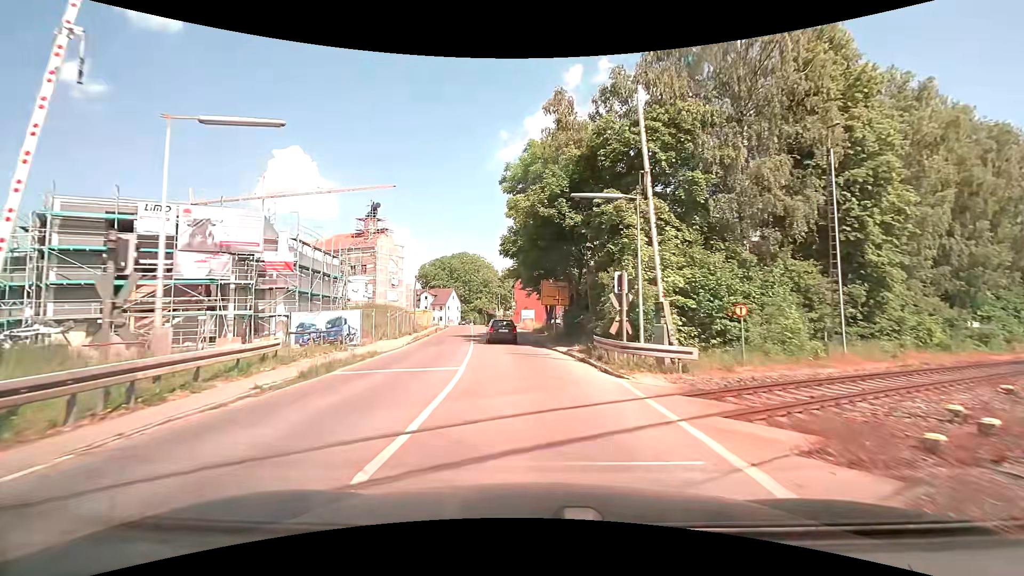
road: tertiary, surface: asphalt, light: Day
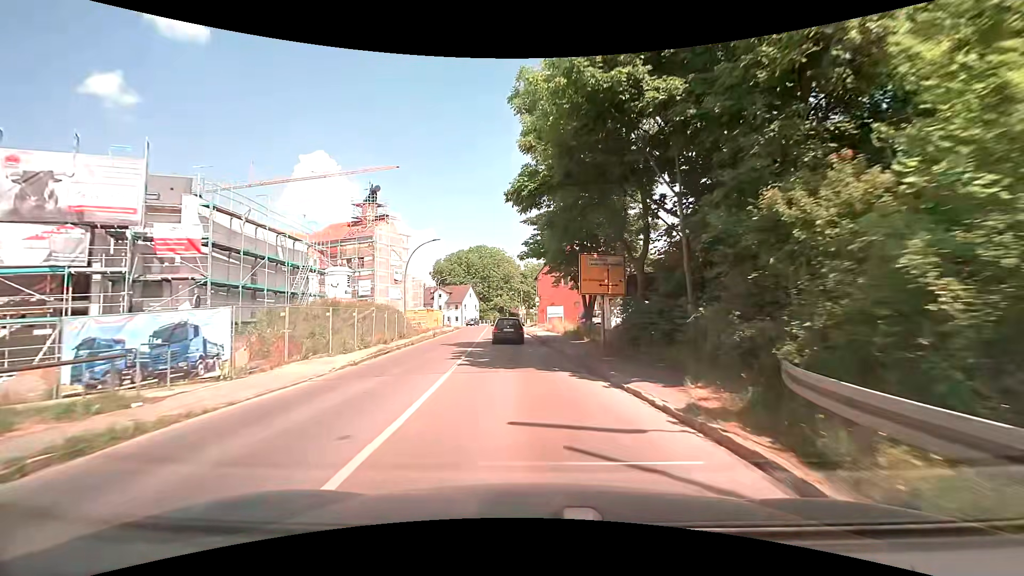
(-0.4, +13.4) m; -3°
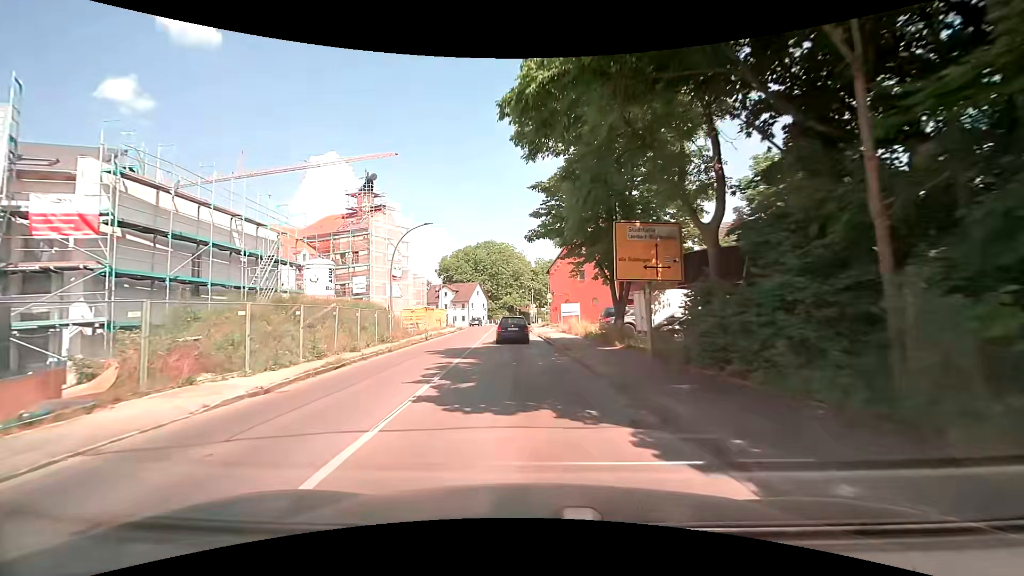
(-0.1, +6.8) m; -2°
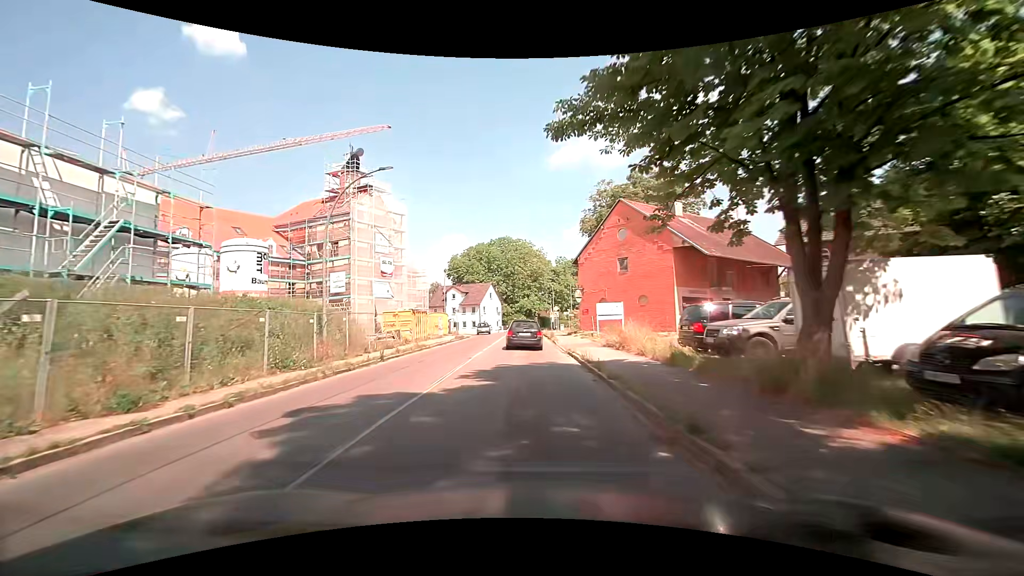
(-0.2, +13.3) m; -2°
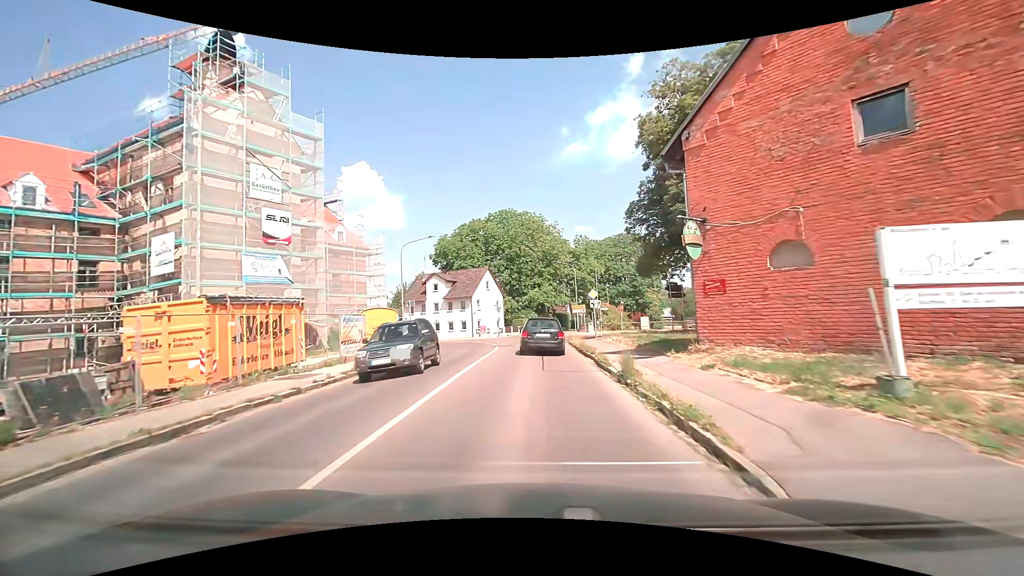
(-0.2, +25.8) m; -1°
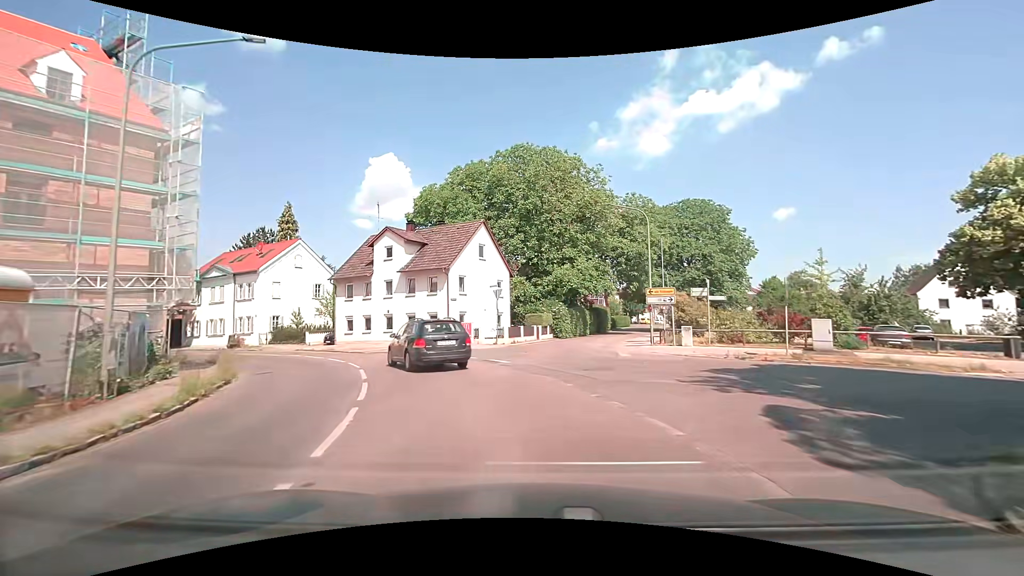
(-0.7, +28.8) m; -3°
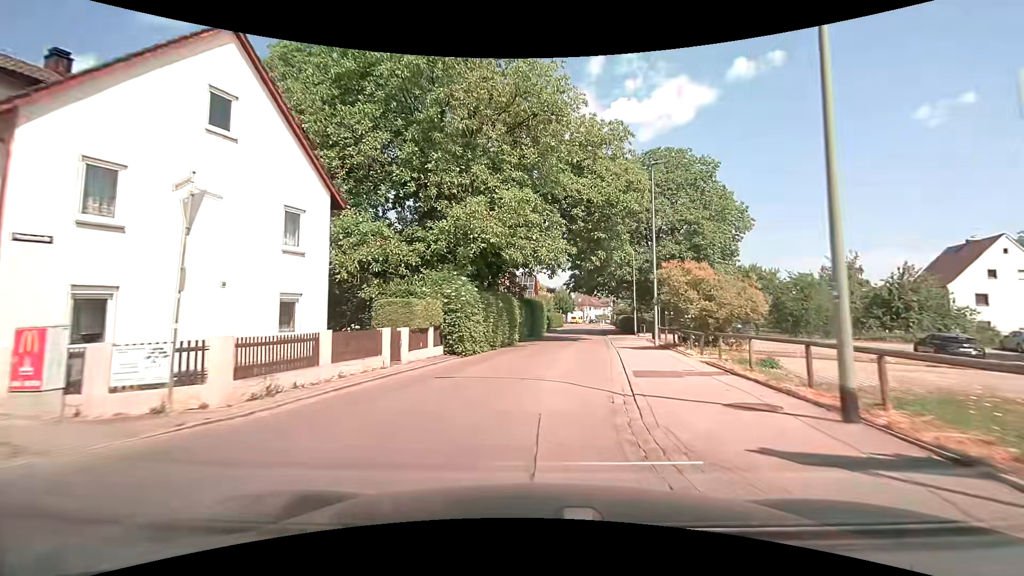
(+2.0, +24.2) m; +9°
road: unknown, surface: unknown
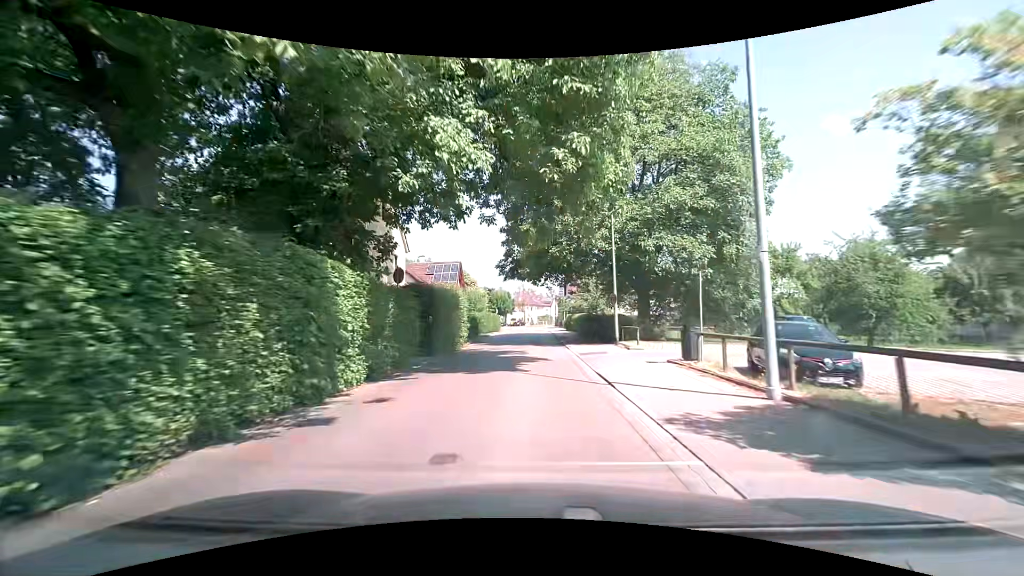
(+1.6, +19.8) m; +7°
(0, +10) (0, +20) (0, +30) (0, +40) (0, +50) (0, +60) (0, +70) (-1, +80) (-3, +90) (-5, +99) m
